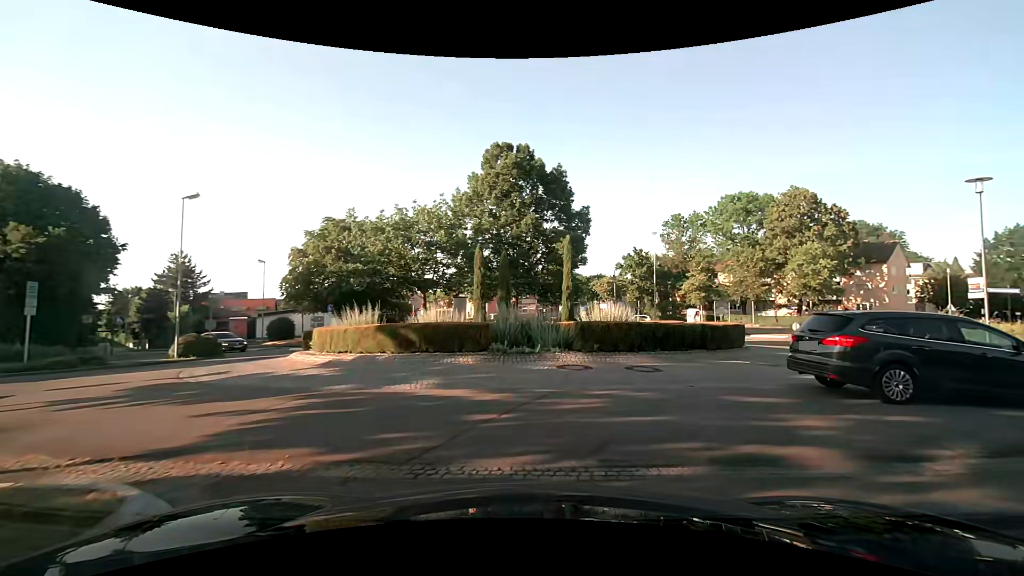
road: residential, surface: asphalt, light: Day
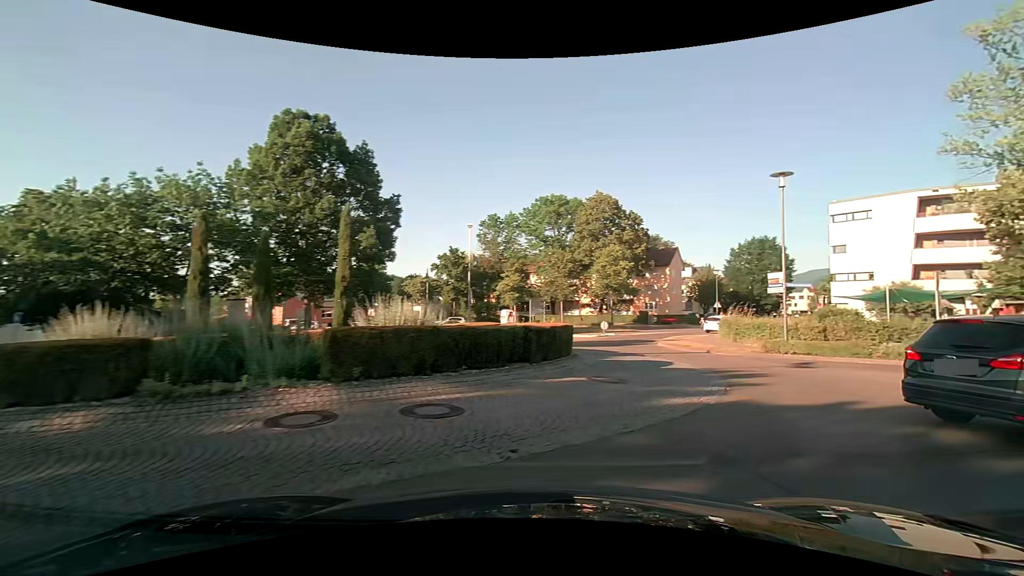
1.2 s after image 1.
(+0.9, +4.9) m; +22°
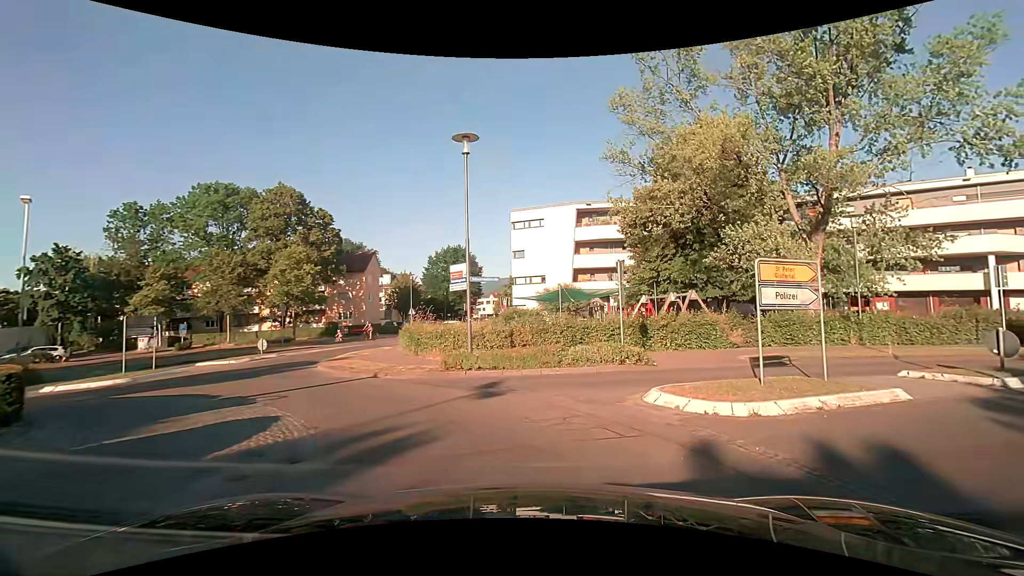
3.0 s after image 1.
(+2.4, +6.5) m; +31°
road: tertiary
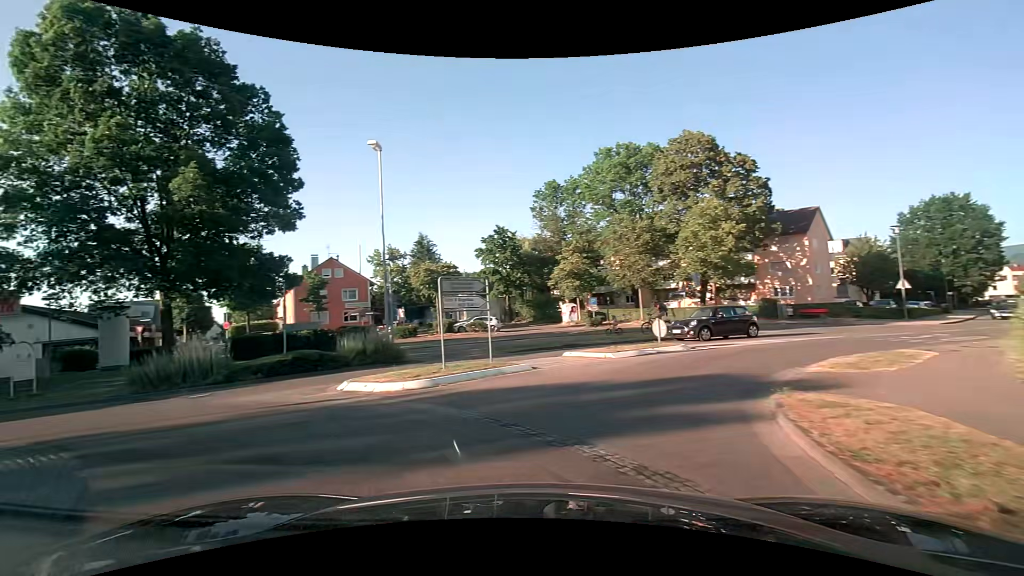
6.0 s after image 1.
(-4.4, +13.0) m; -47°
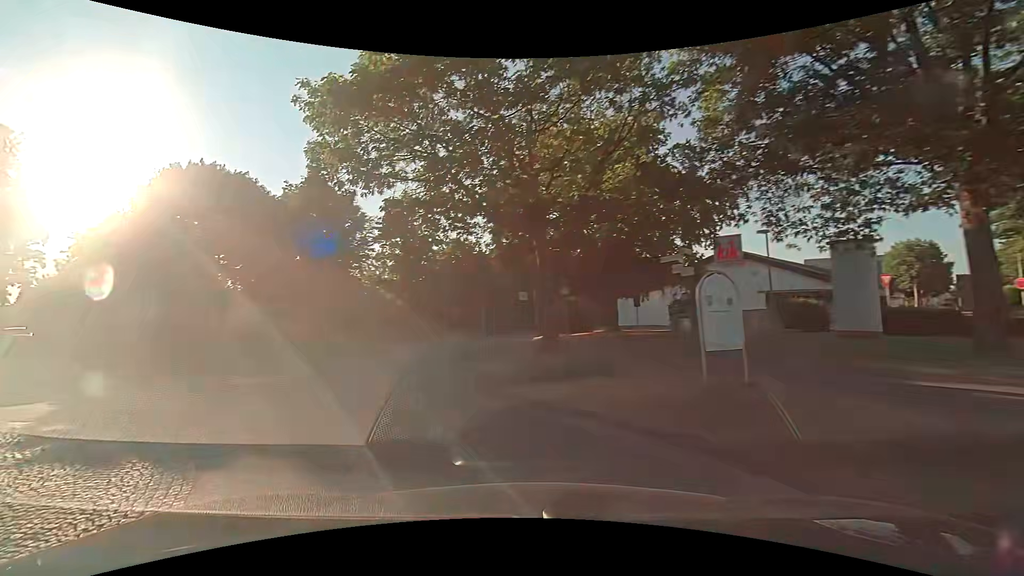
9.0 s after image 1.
(-8.4, +11.6) m; -71°
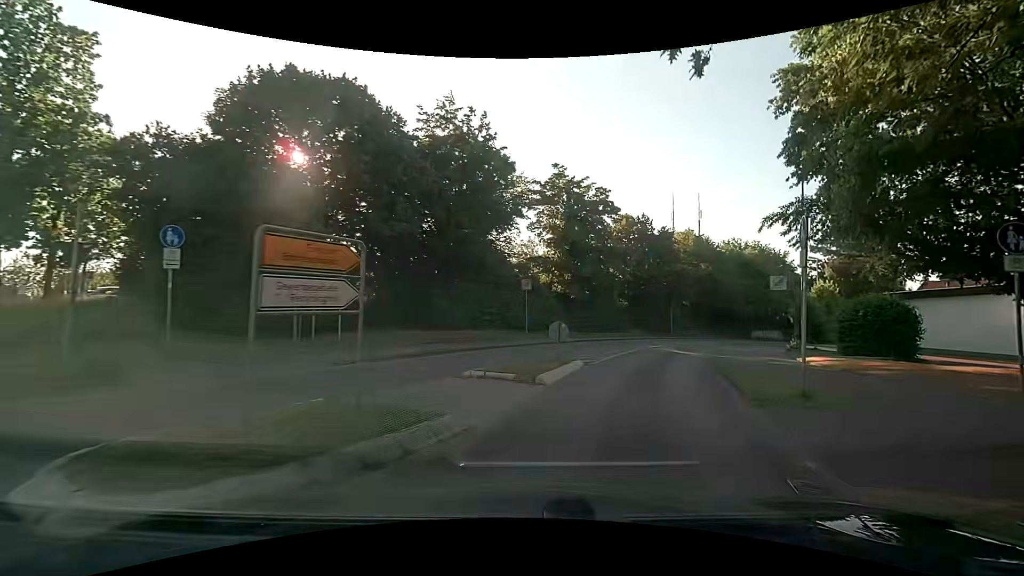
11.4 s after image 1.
(-3.3, +12.7) m; -14°
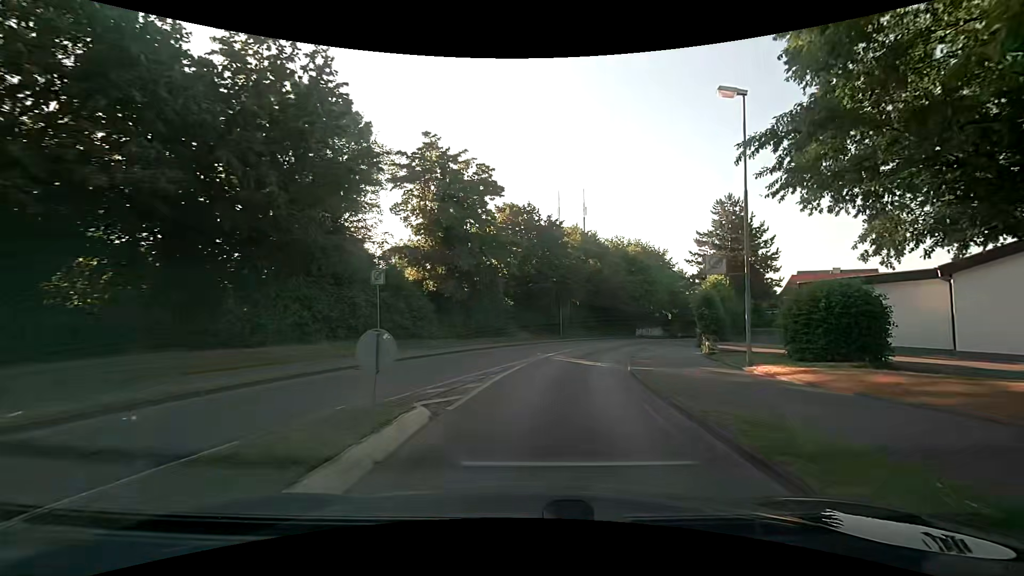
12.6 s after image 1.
(+0.9, +7.4) m; +13°
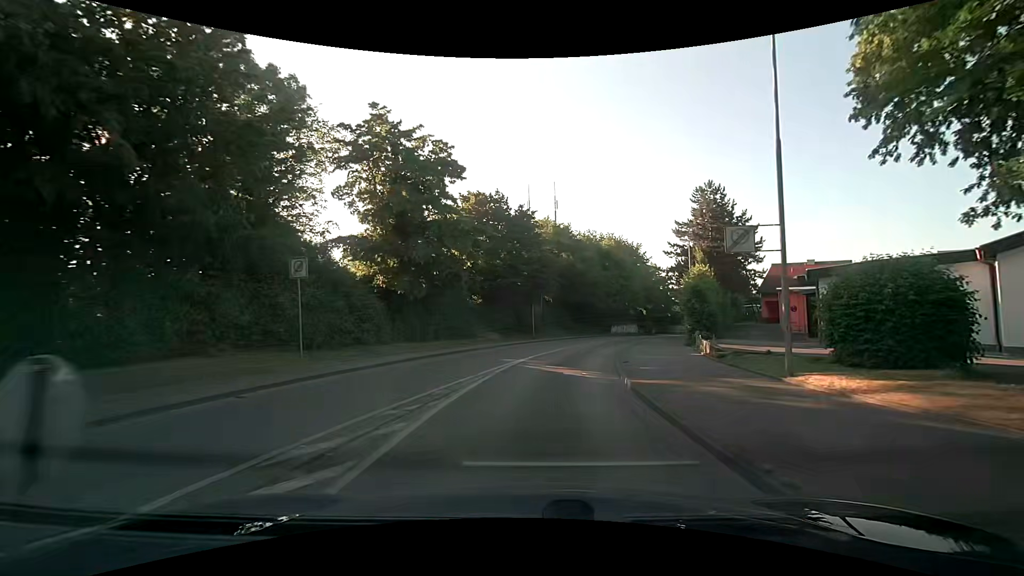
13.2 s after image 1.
(+0.1, +4.2) m; +2°
(+1, +10) (+2, +20) (+4, +30) (+7, +39) (+10, +49) (+14, +58) (+18, +67) (+22, +76) (+26, +85) (+30, +95) m
